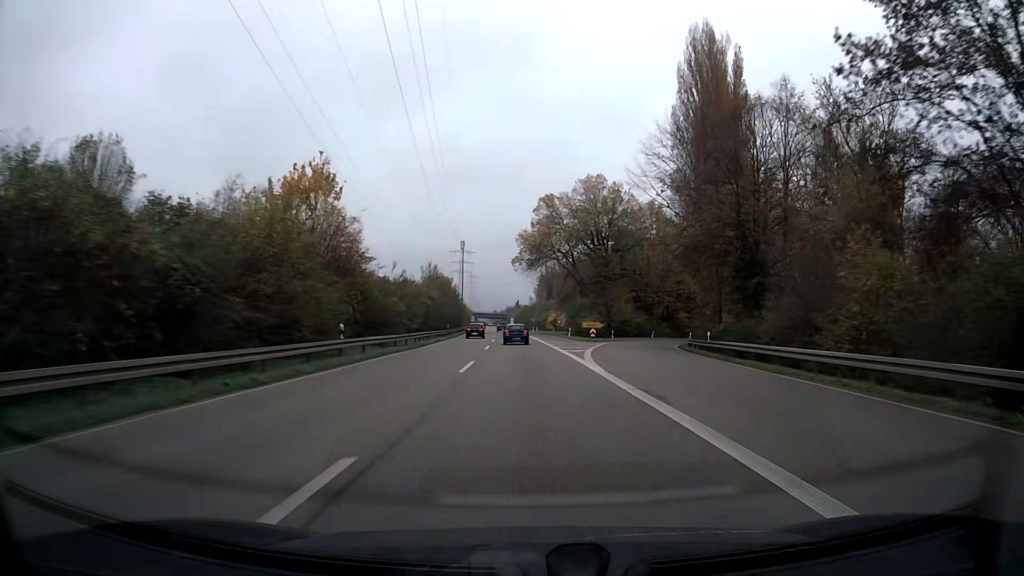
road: trunk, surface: asphalt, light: Day
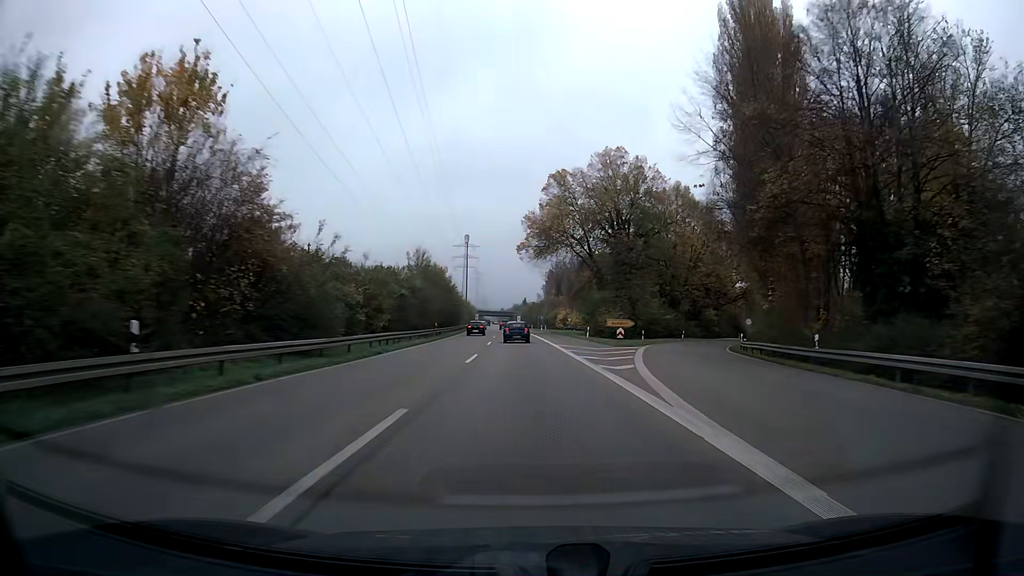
(-0.1, +14.7) m; -1°
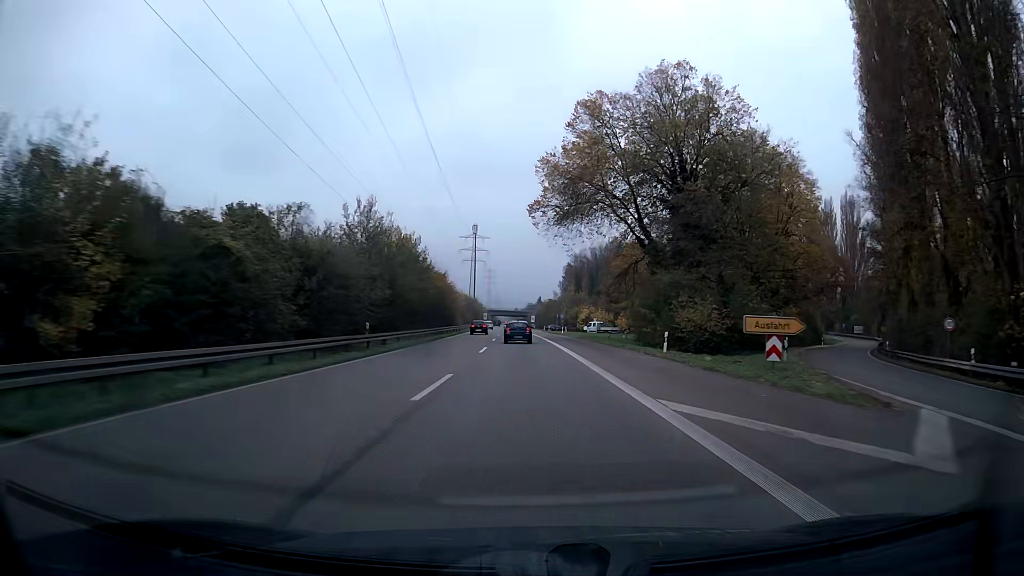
(-0.2, +29.1) m; -1°
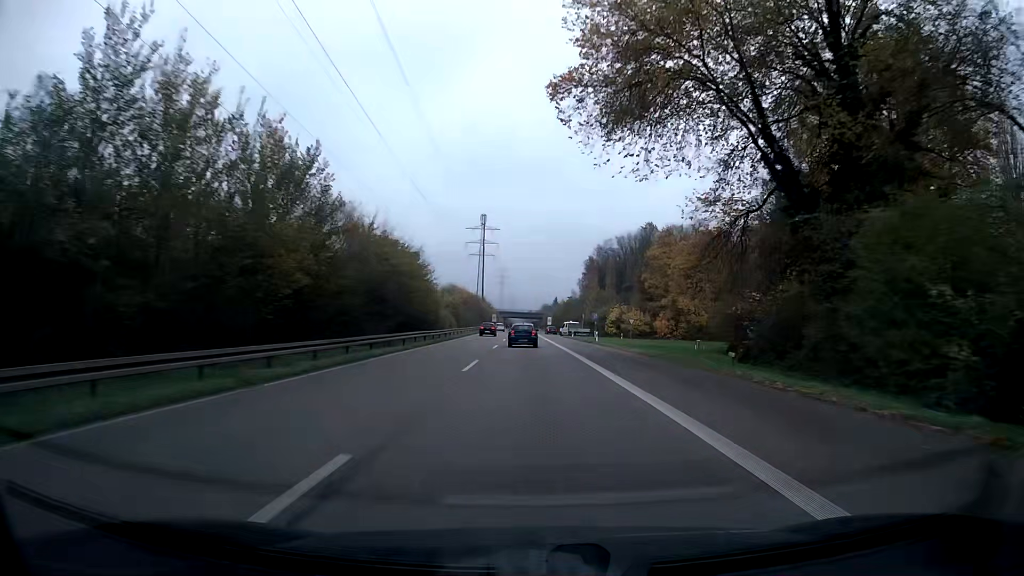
(-0.3, +28.7) m; -1°
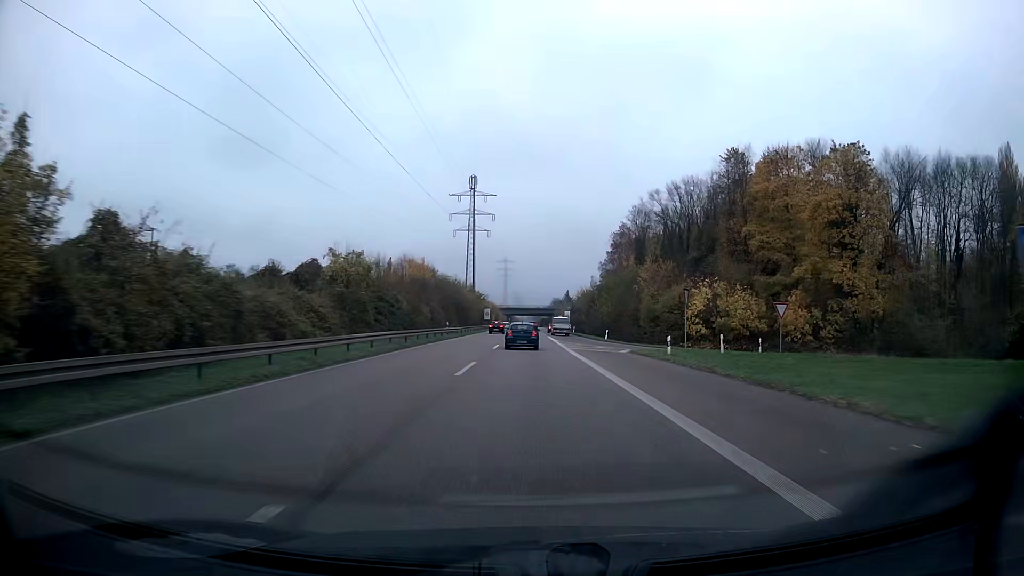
(-0.4, +56.2) m; -1°
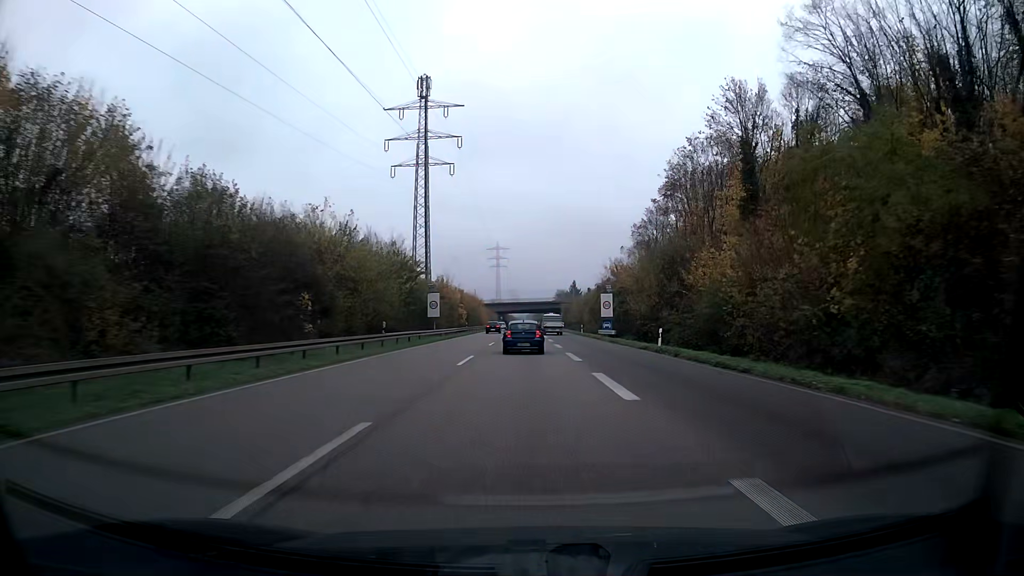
(0.0, +68.1) m; 0°
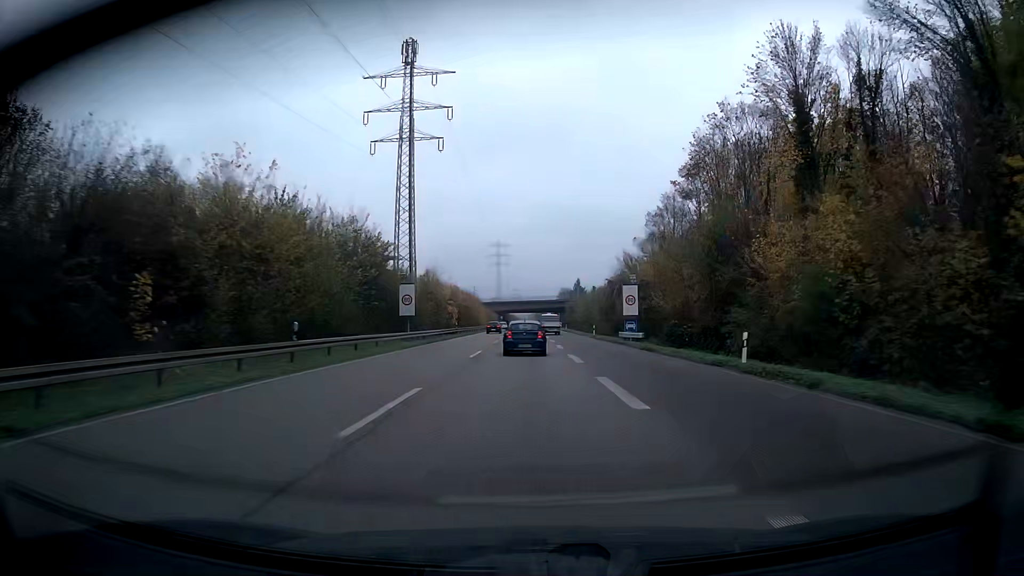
(0.0, +13.2) m; 0°
(0, +10) (0, +20) (0, +30) (0, +40) (0, +50) (0, +60) (0, +70) (0, +80) (0, +90) (-1, +100) m
